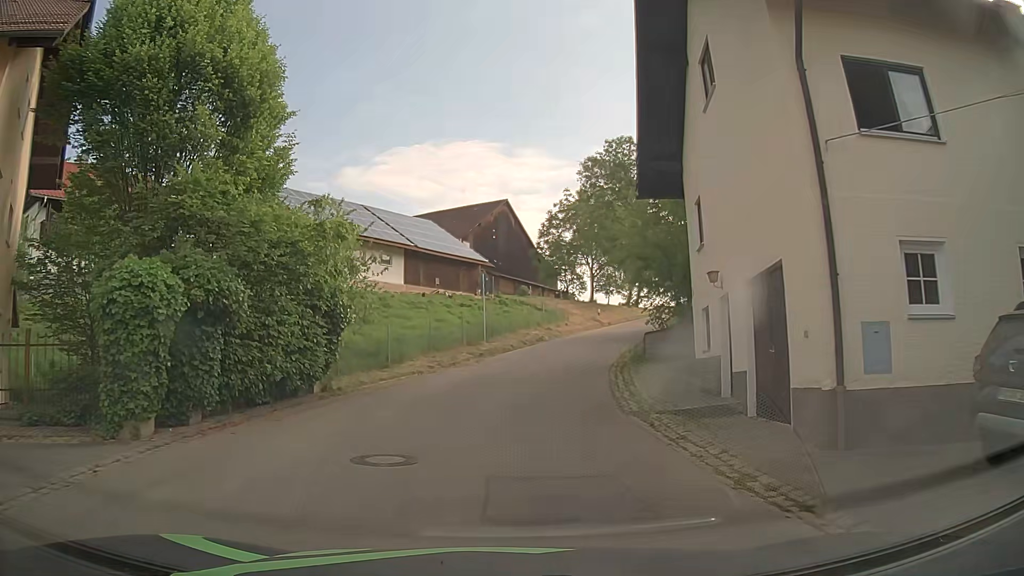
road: unclassified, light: Day
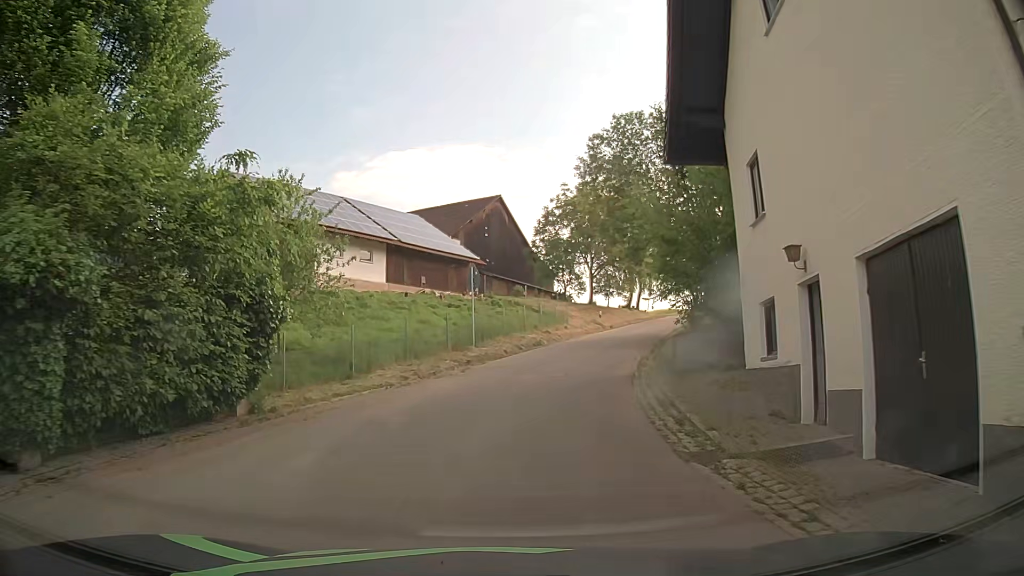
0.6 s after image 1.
(+0.1, +4.2) m; +1°
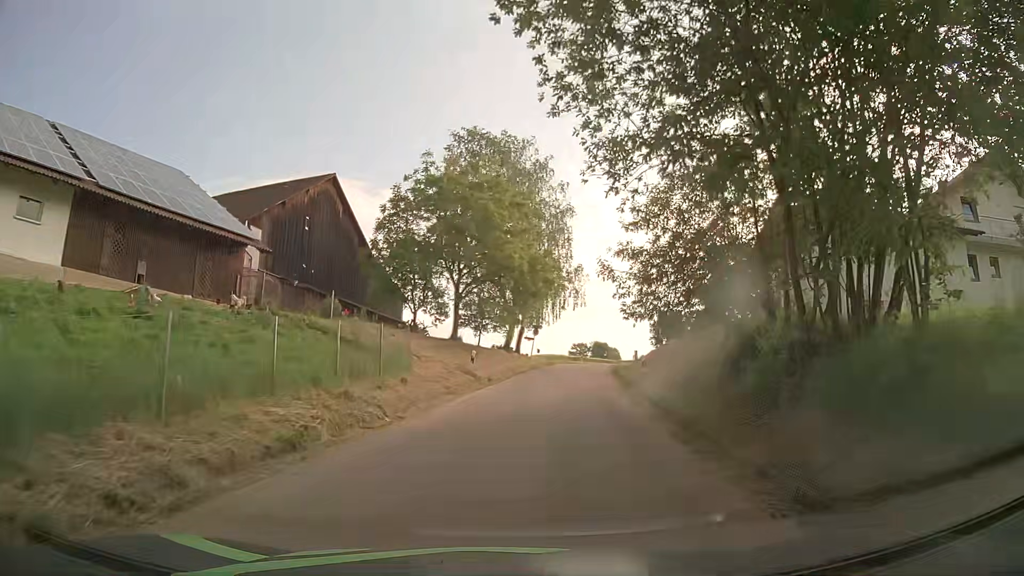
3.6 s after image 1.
(+2.0, +21.0) m; +13°
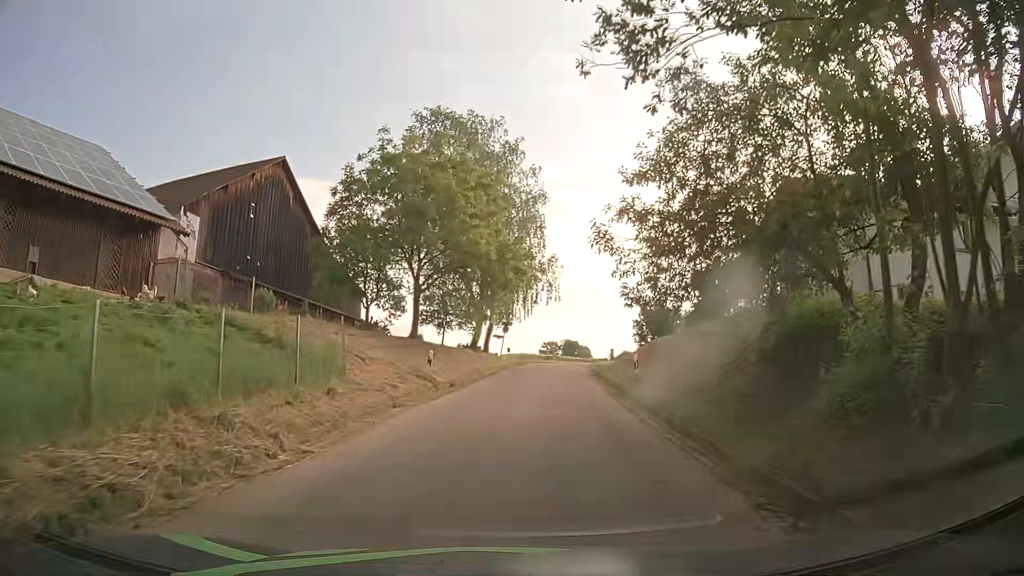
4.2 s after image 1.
(+0.1, +4.4) m; +2°
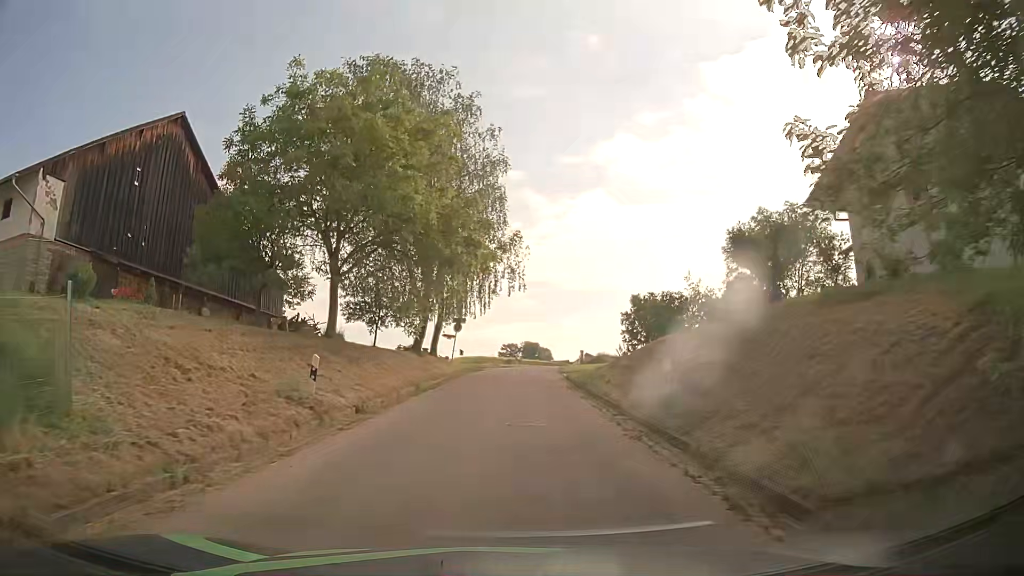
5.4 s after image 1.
(+0.3, +9.0) m; +4°
